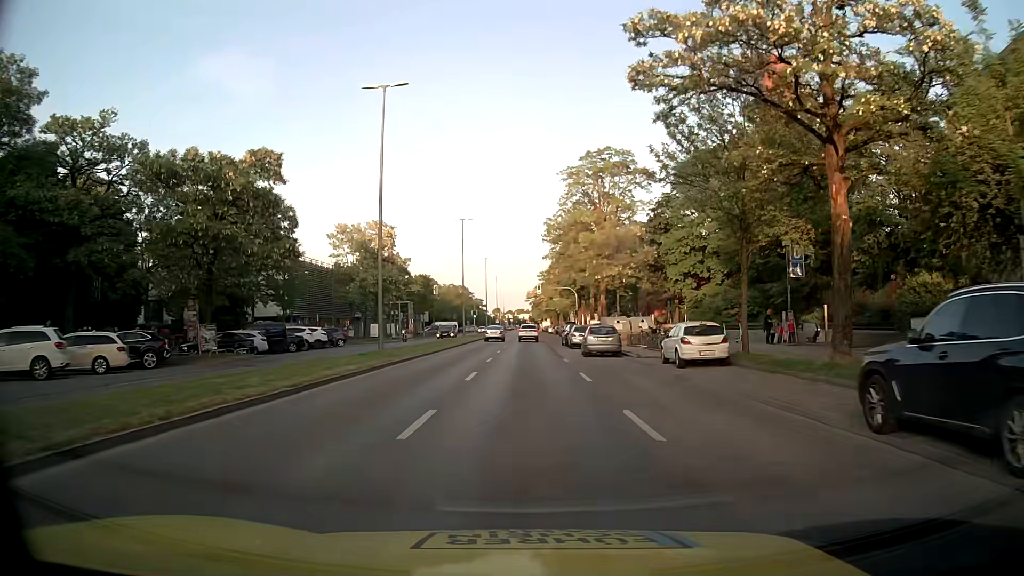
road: secondary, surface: asphalt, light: Day
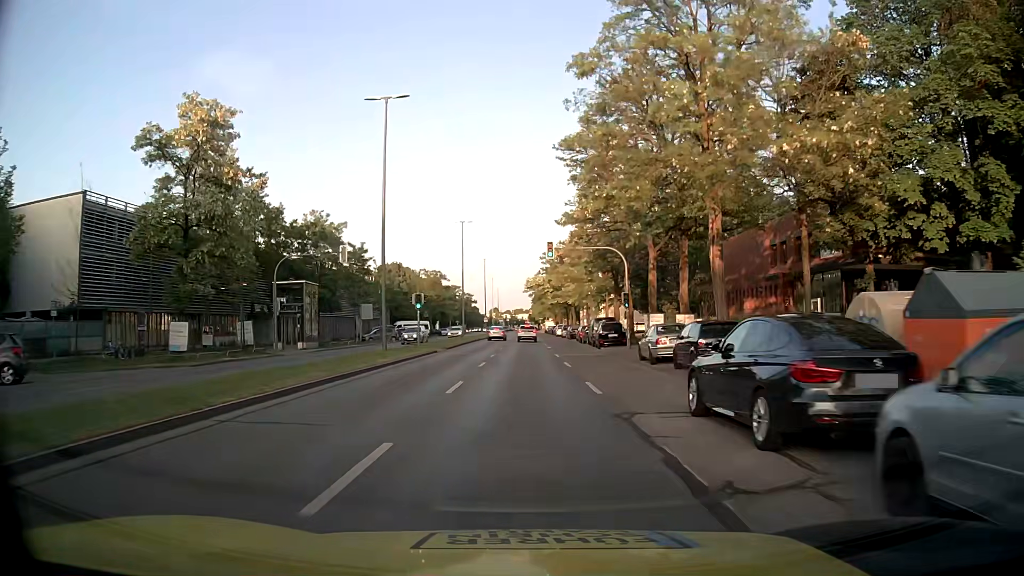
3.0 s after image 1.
(-0.1, +39.2) m; 0°
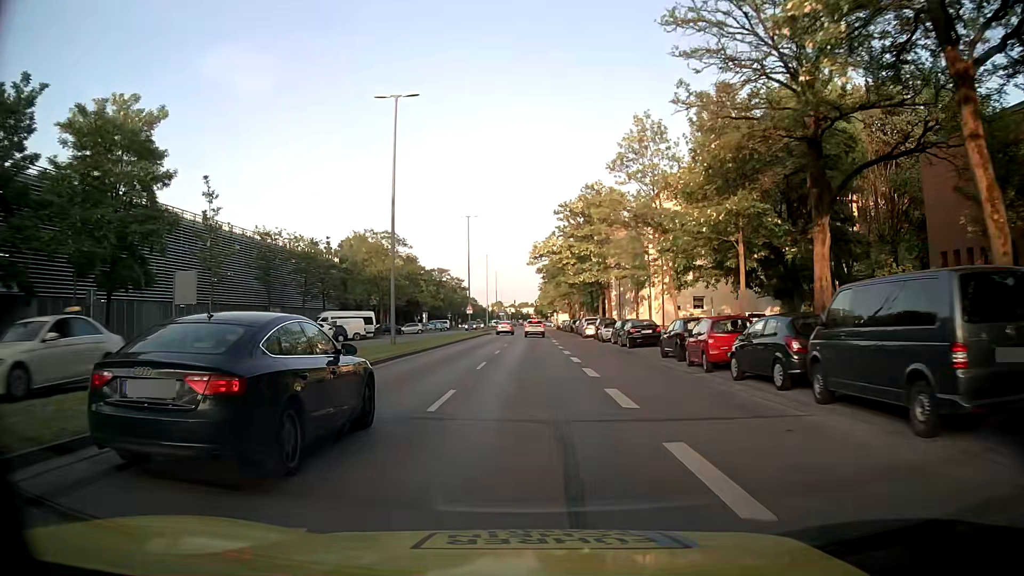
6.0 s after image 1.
(-0.1, +39.6) m; -1°
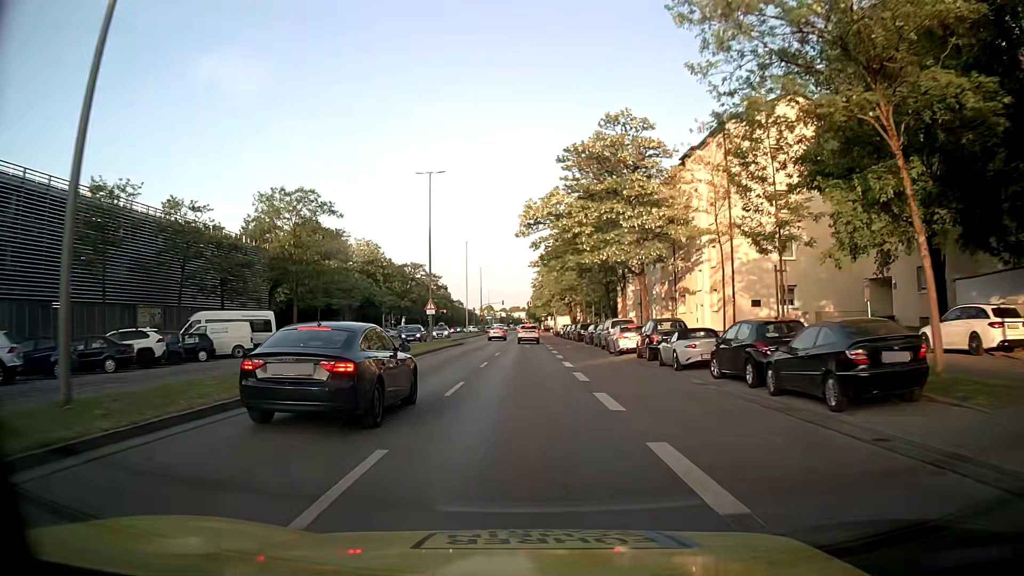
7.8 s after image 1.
(+0.2, +23.7) m; +1°
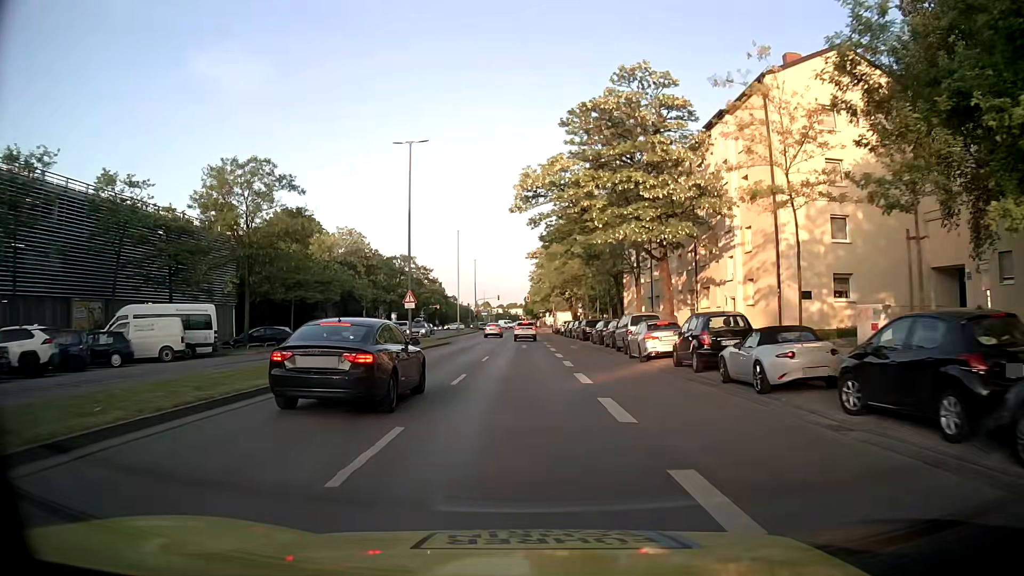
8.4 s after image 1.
(0.0, +7.6) m; 0°
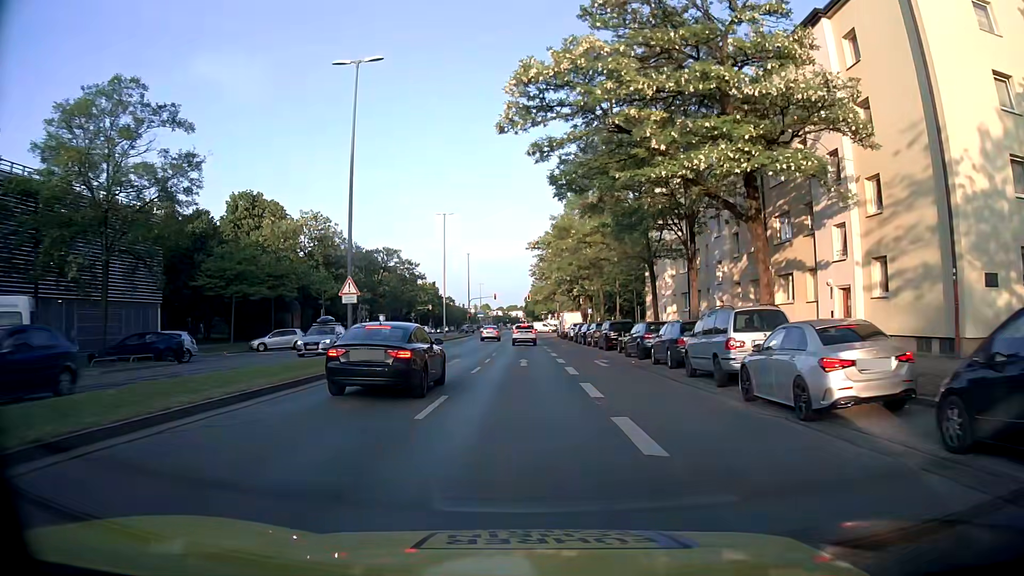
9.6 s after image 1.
(-0.1, +14.0) m; 0°
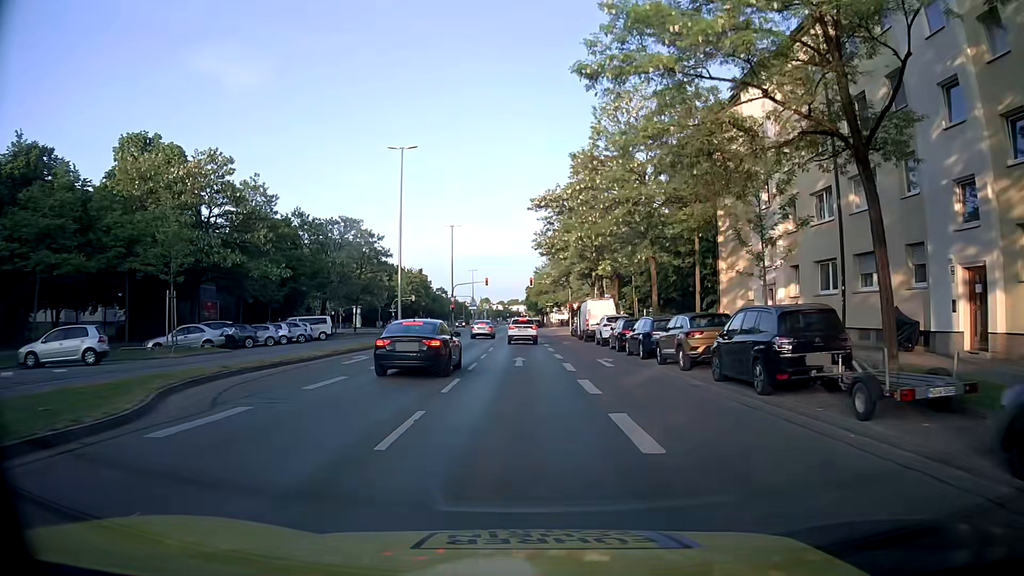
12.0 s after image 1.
(0.0, +24.2) m; +1°
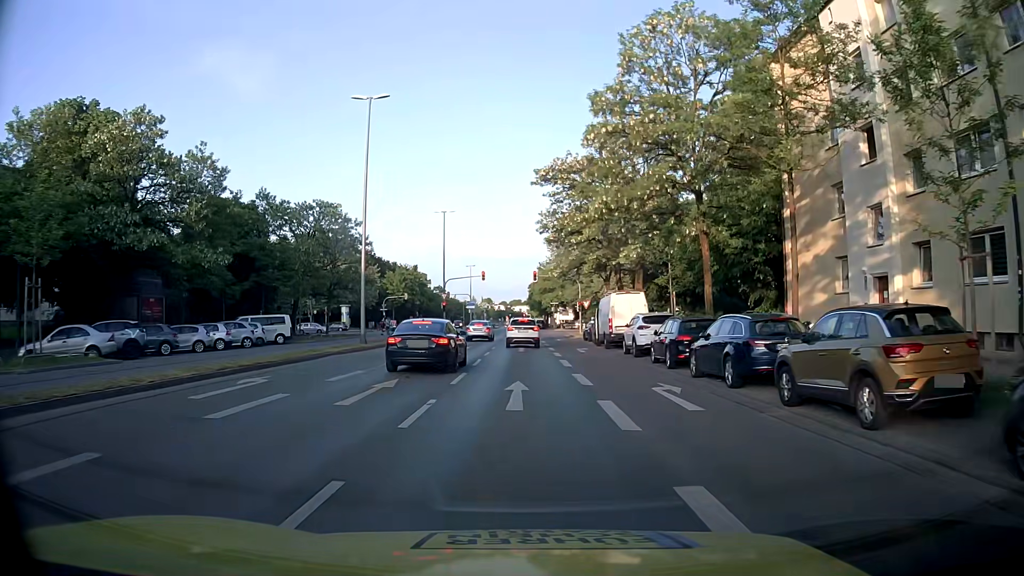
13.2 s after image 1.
(-0.1, +10.3) m; -1°
(0, +10) (0, +20) (0, +30) (0, +40) (0, +50) (0, +60) (0, +70) (0, +80) (0, +90) (0, +100) m
